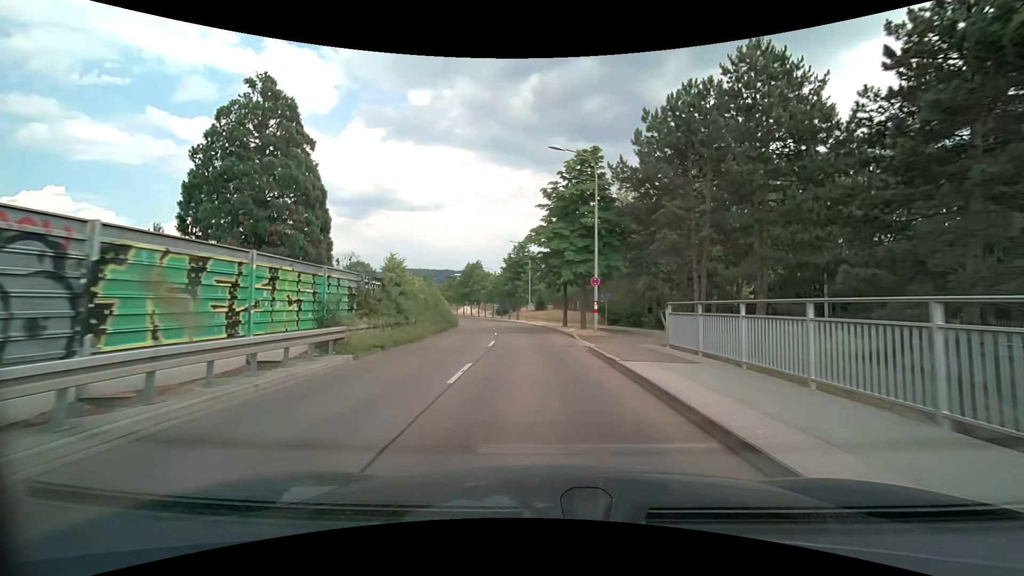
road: tertiary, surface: asphalt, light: Day
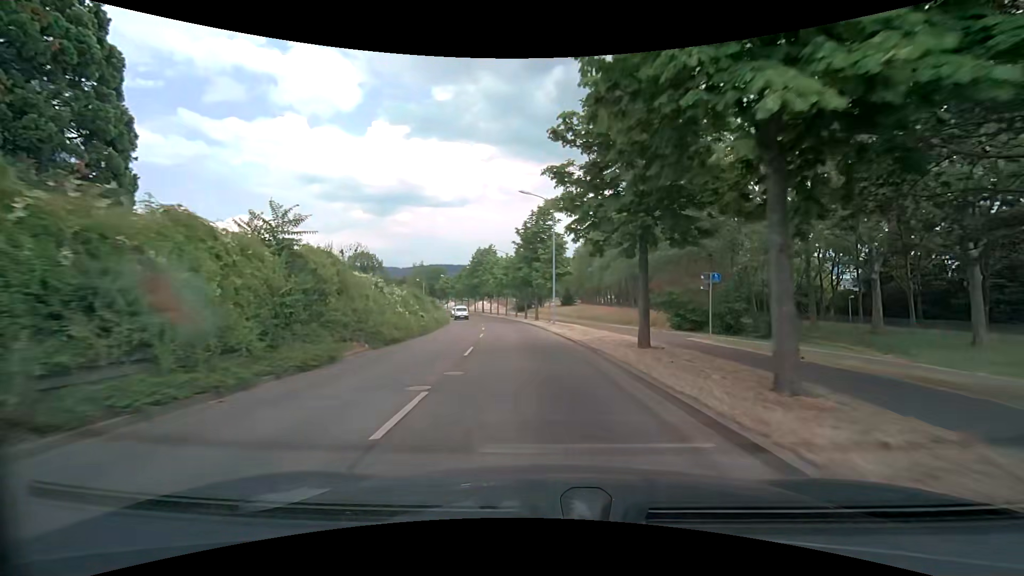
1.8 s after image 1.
(-0.6, +21.8) m; -4°
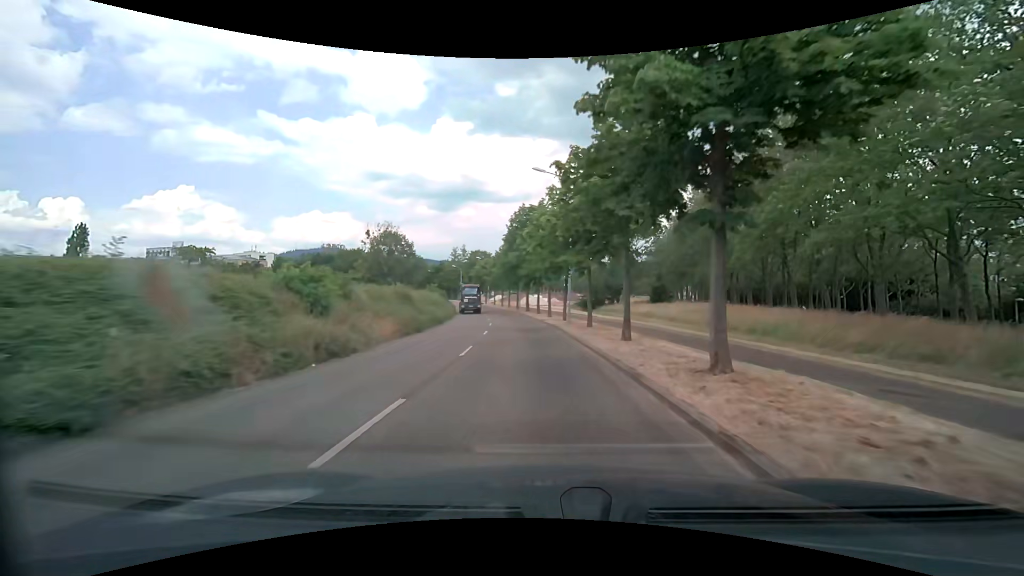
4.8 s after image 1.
(-2.1, +37.1) m; -7°
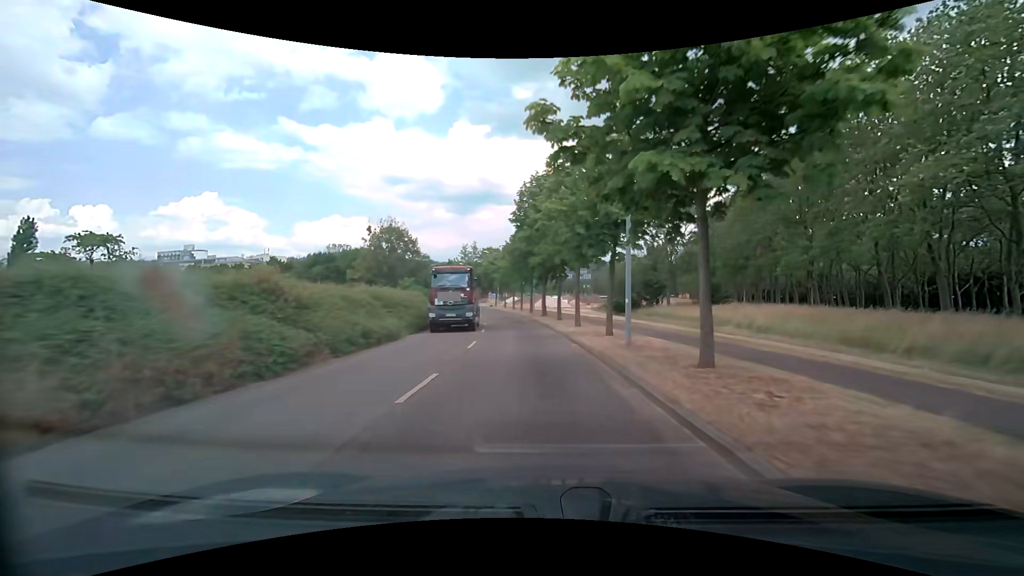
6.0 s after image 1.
(-0.2, +15.2) m; -2°
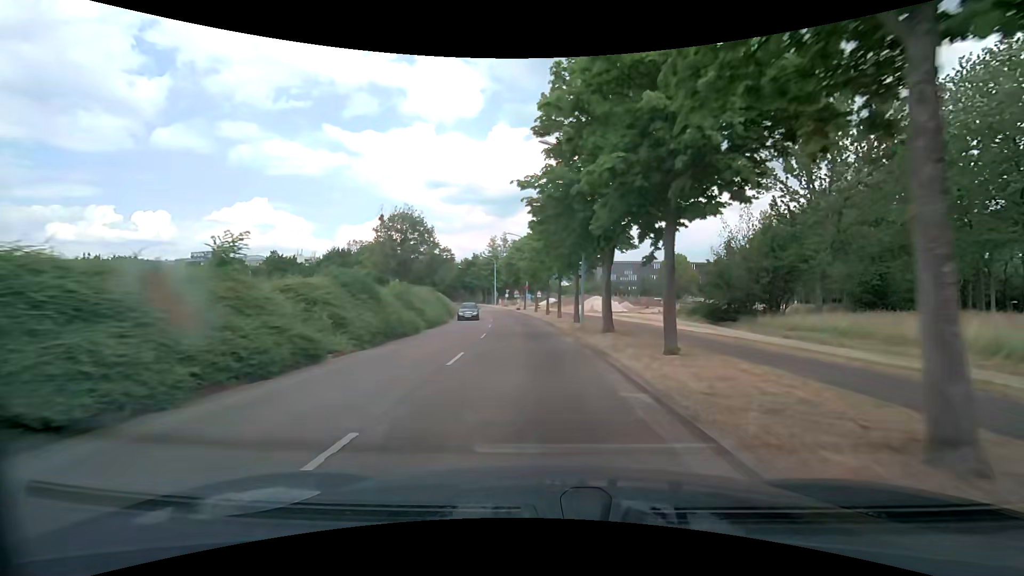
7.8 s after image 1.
(-0.9, +22.6) m; -5°
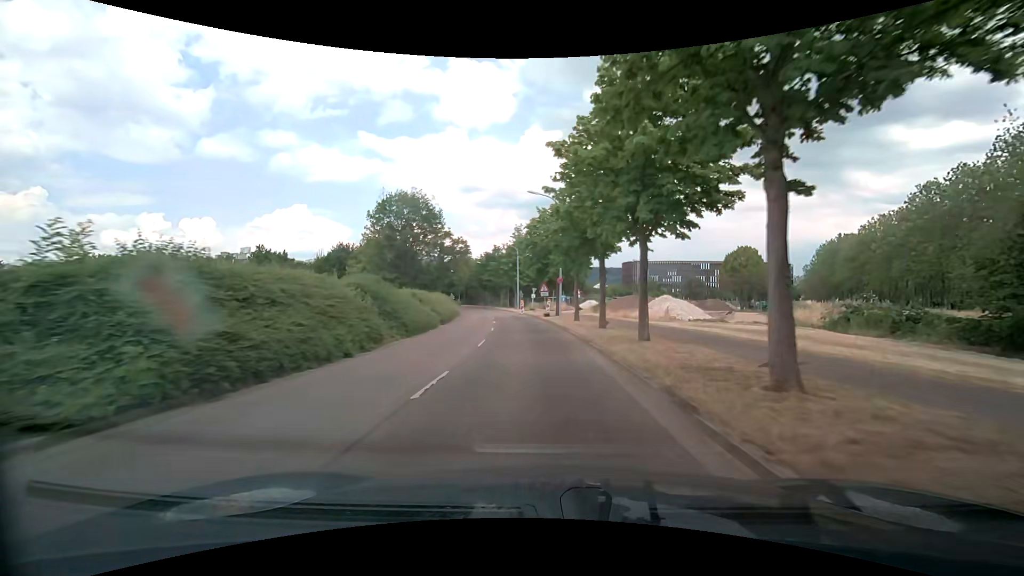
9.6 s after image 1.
(-0.6, +22.1) m; -4°
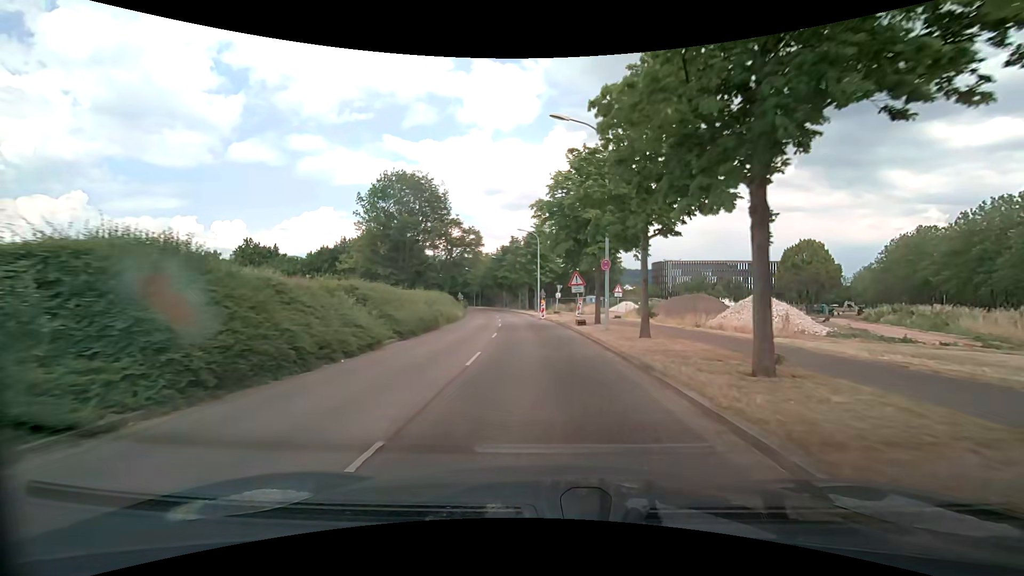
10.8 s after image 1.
(-0.3, +14.4) m; -2°
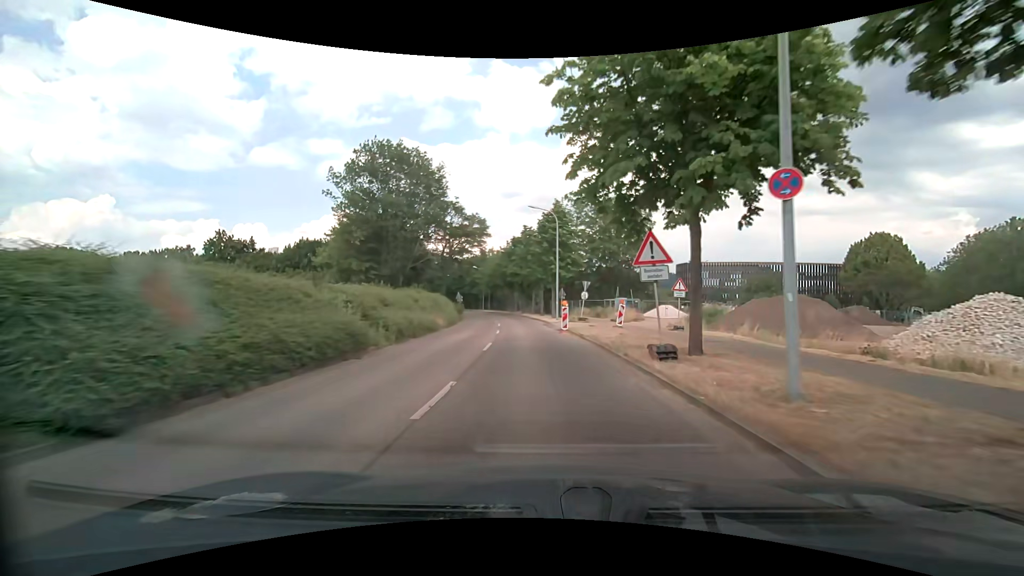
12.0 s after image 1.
(-0.2, +14.0) m; -1°
(0, +10) (-1, +20) (-2, +30) (-2, +40) (-4, +50) (-5, +60) (-7, +70) (-9, +79) (-12, +89) (-15, +98) m
